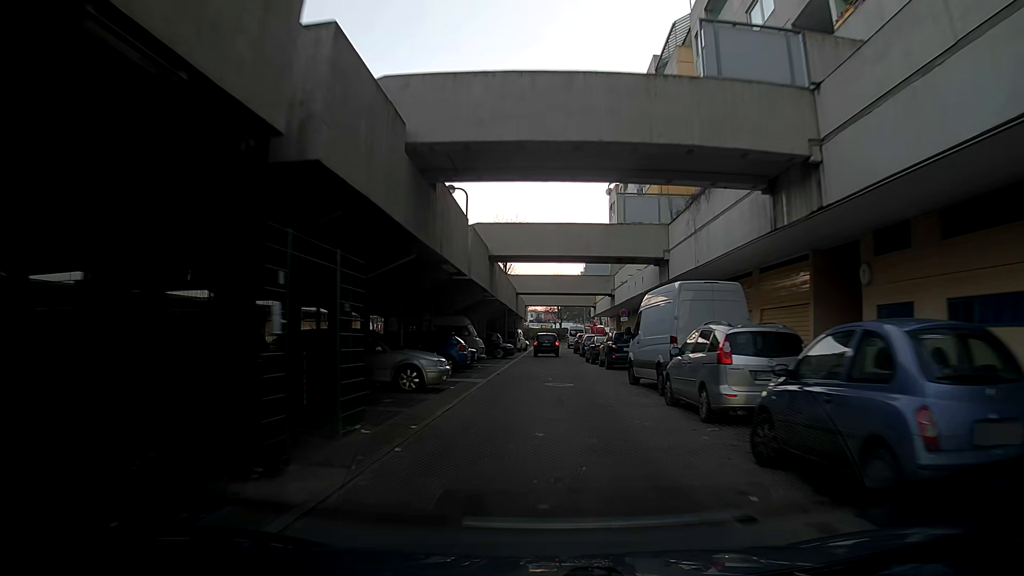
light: Day
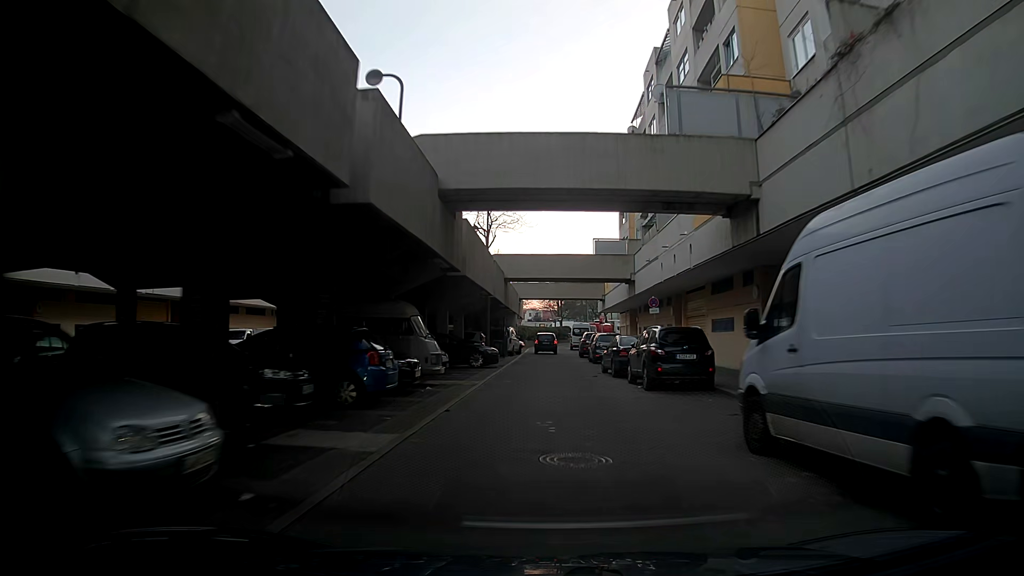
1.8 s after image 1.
(+0.1, +12.0) m; 0°
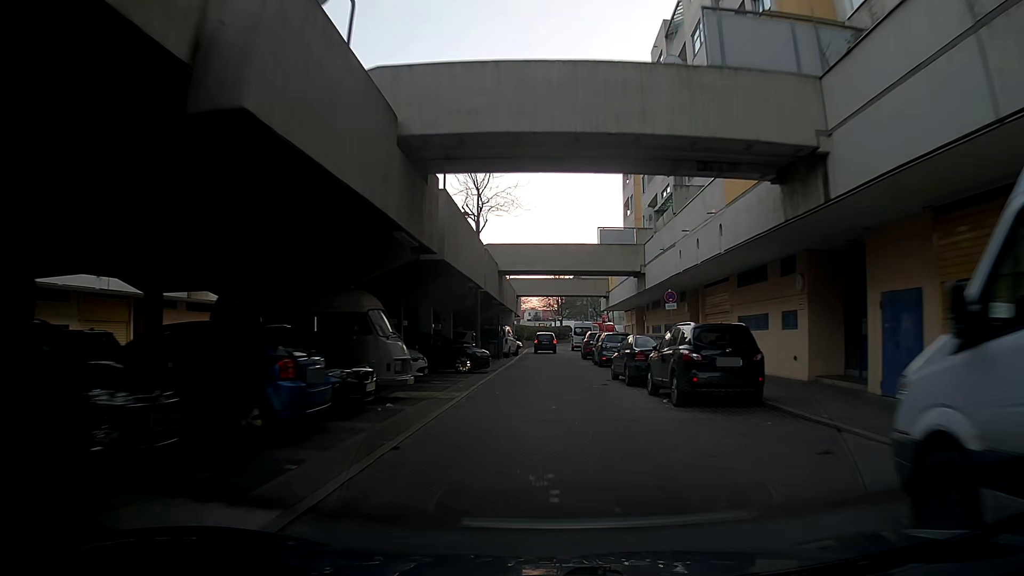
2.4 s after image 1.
(0.0, +4.1) m; 0°
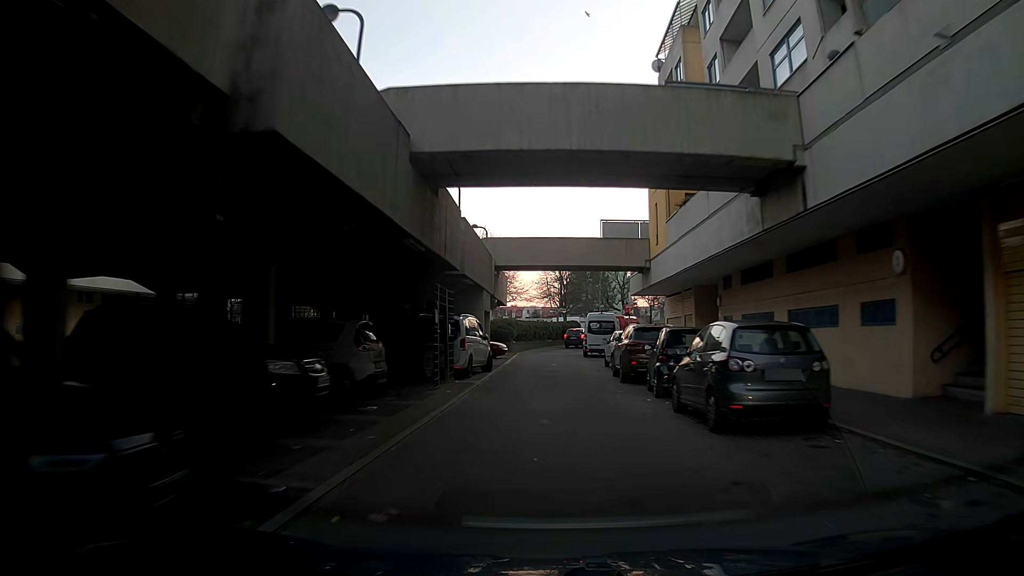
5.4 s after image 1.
(+0.2, +21.0) m; 0°
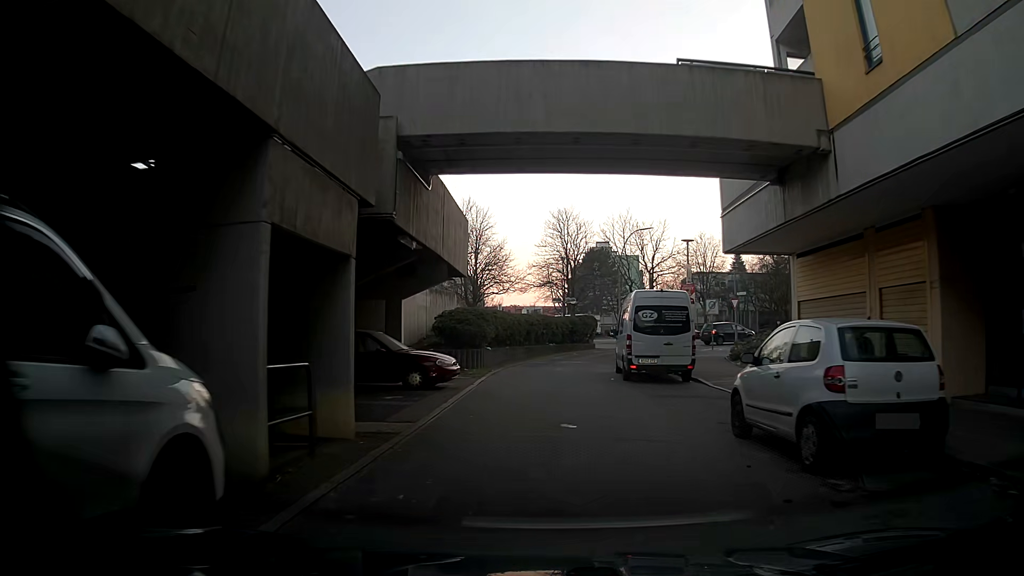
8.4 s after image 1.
(0.0, +20.3) m; 0°
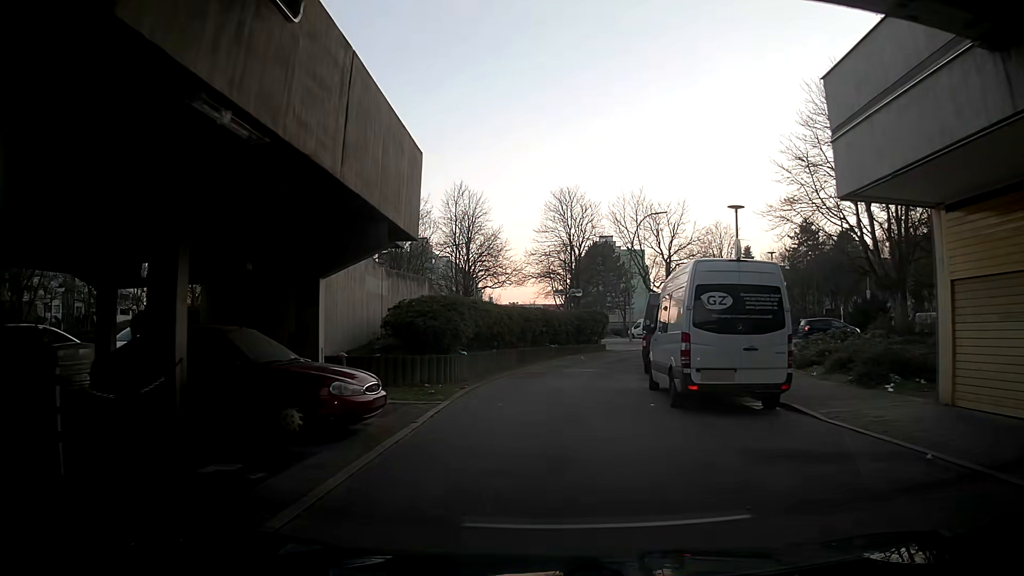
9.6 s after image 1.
(+0.1, +7.7) m; +1°
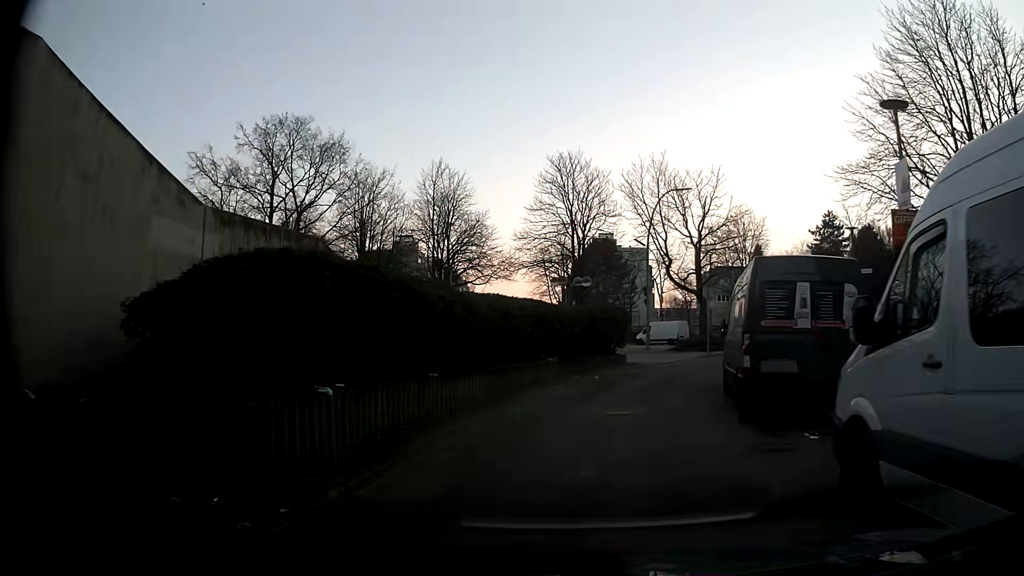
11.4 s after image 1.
(0.0, +11.0) m; +1°
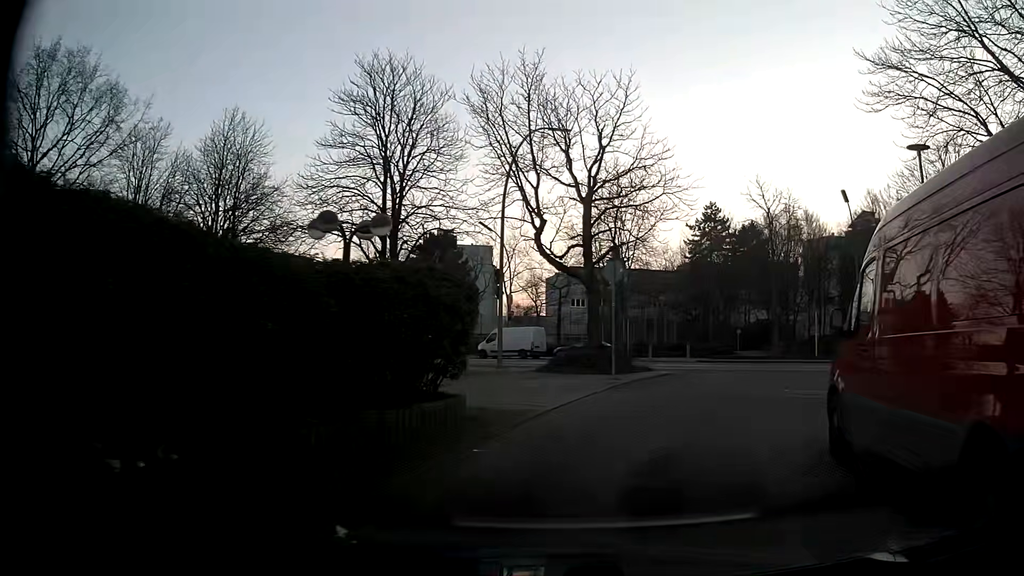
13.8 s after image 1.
(+0.9, +14.9) m; +11°
